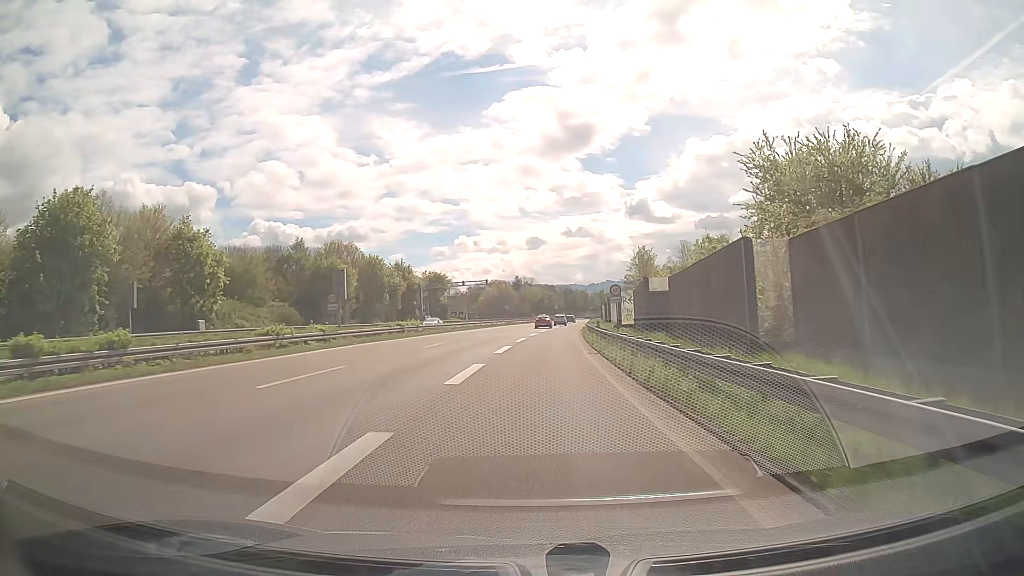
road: trunk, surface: asphalt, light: Day
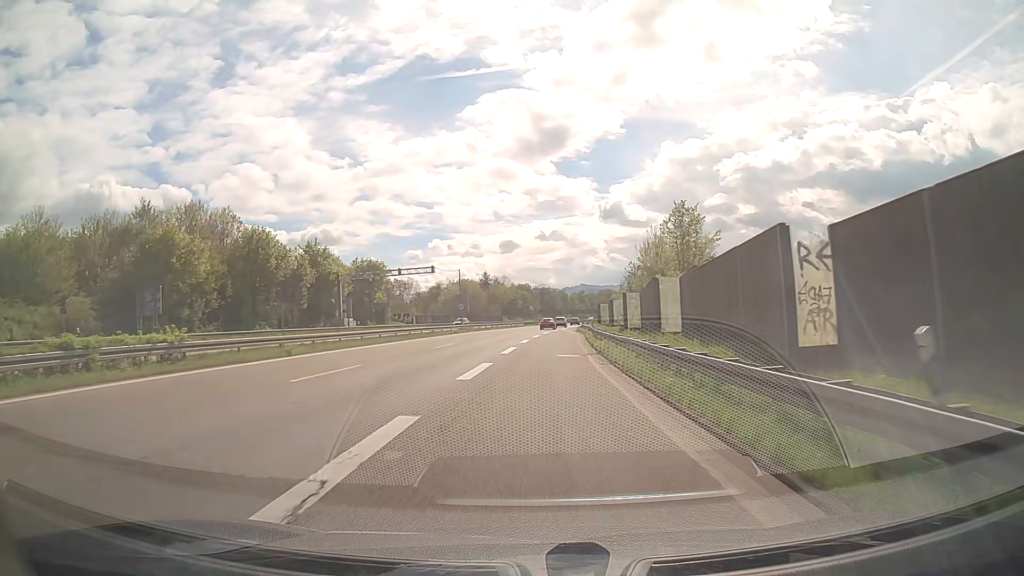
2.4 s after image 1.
(+0.8, +34.5) m; +2°
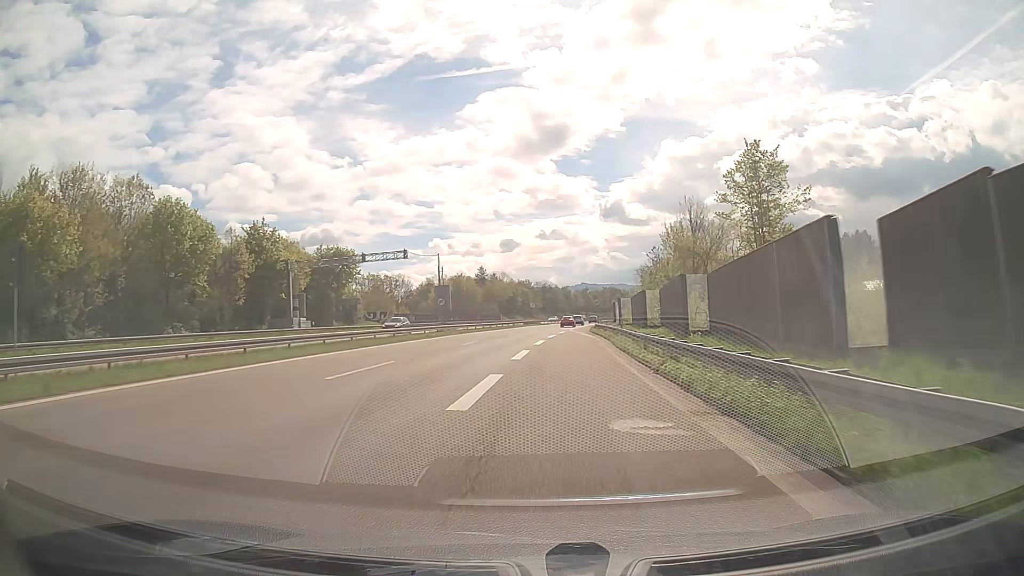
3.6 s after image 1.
(0.0, +17.1) m; 0°
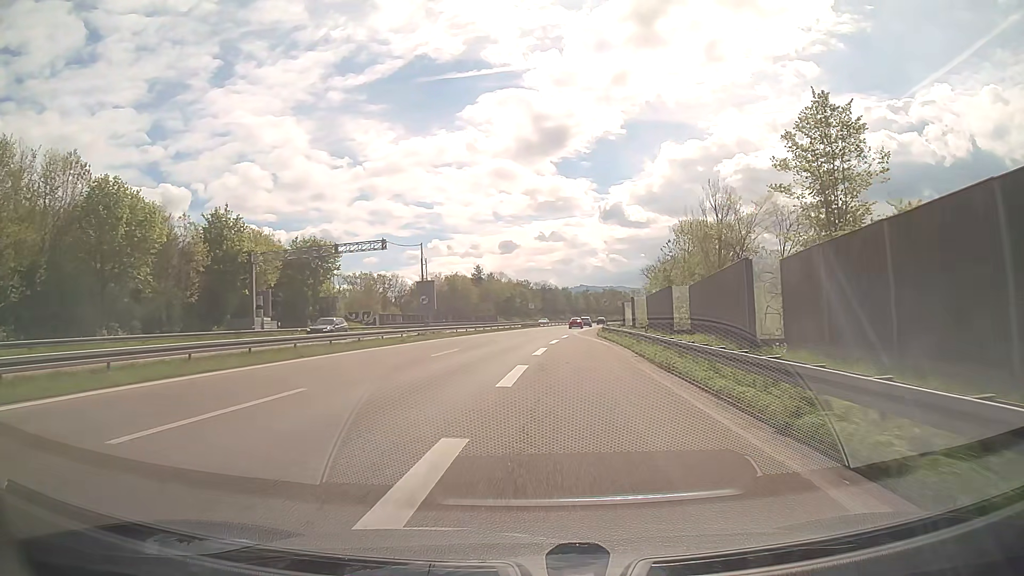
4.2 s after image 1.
(0.0, +8.5) m; 0°
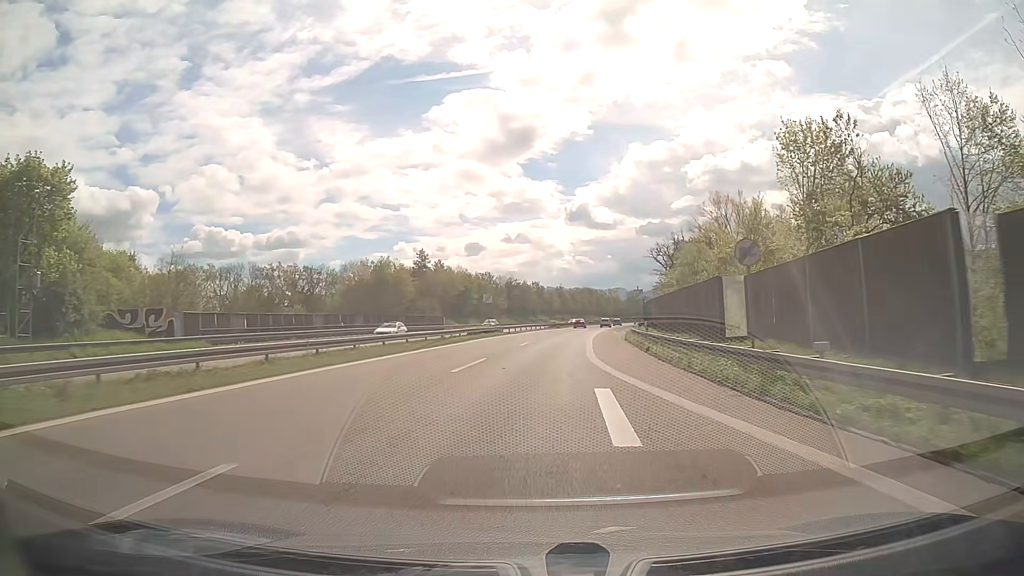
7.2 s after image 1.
(+0.9, +42.4) m; +3°
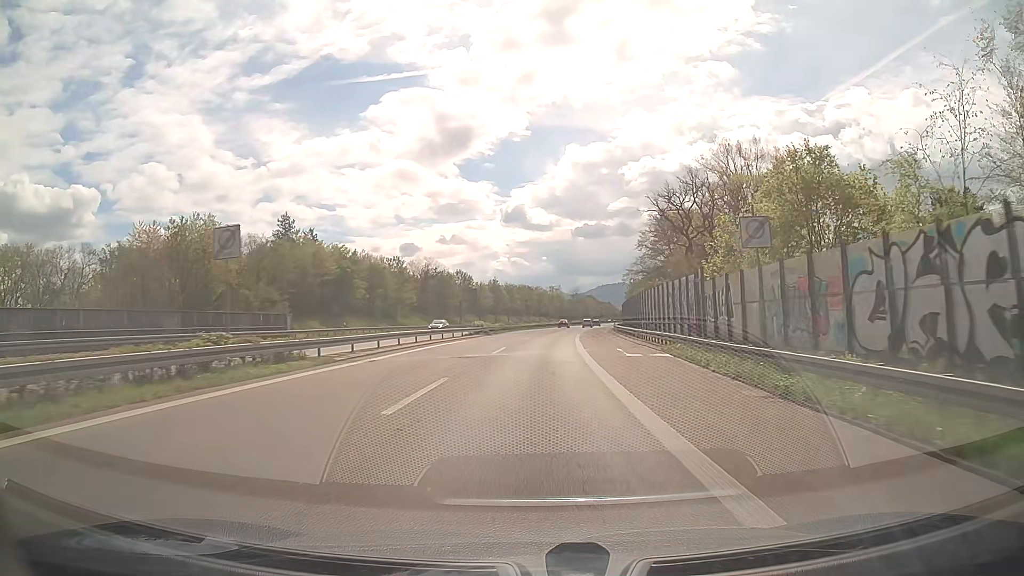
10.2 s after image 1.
(+2.0, +44.0) m; +5°
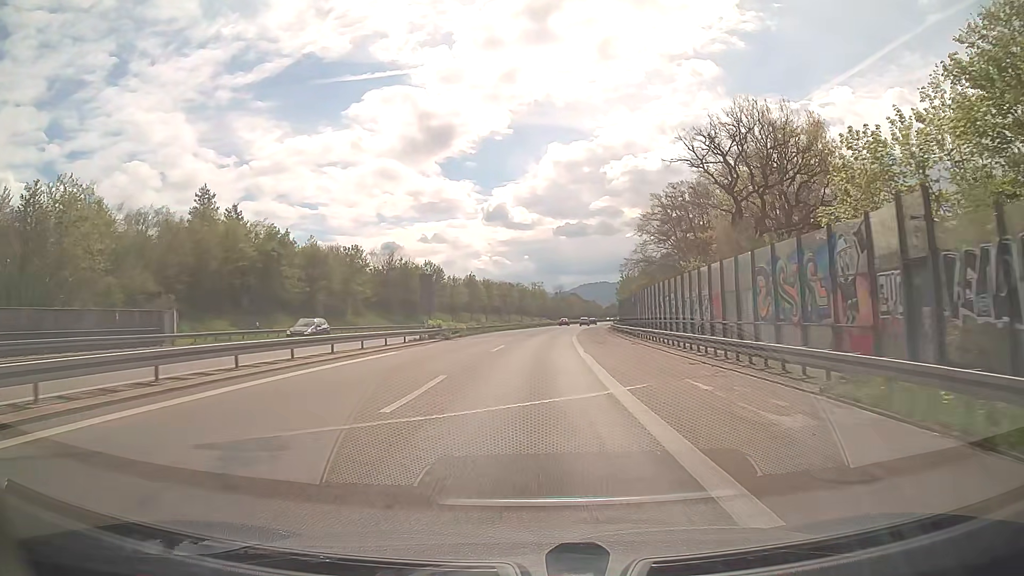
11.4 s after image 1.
(+0.2, +18.1) m; +2°
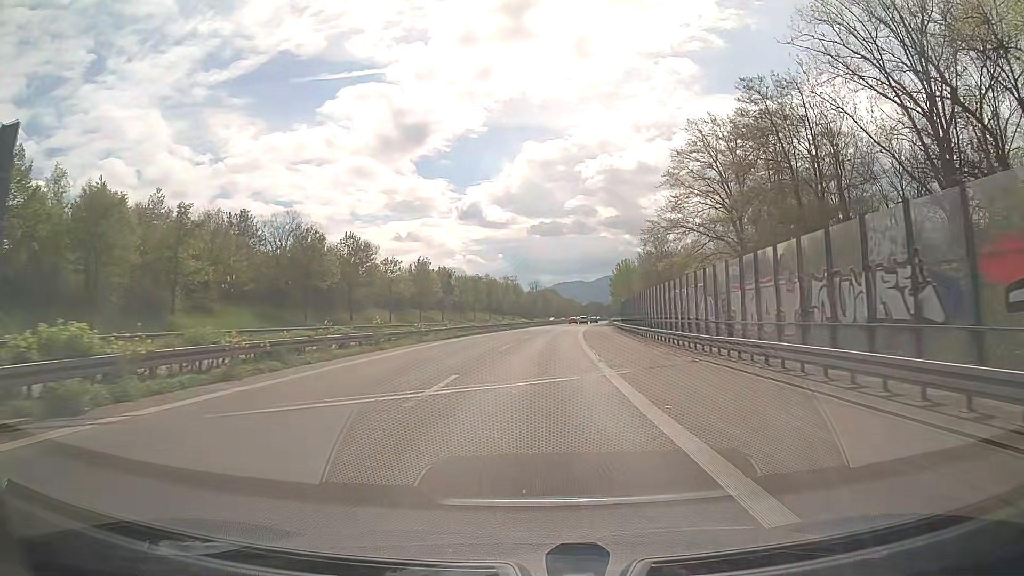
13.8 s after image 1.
(+0.7, +36.1) m; +2°
(0, +10) (0, +20) (0, +30) (+1, +40) (+1, +50) (+2, +60) (+3, +70) (+4, +80) (+5, +90) (+6, +100) m
